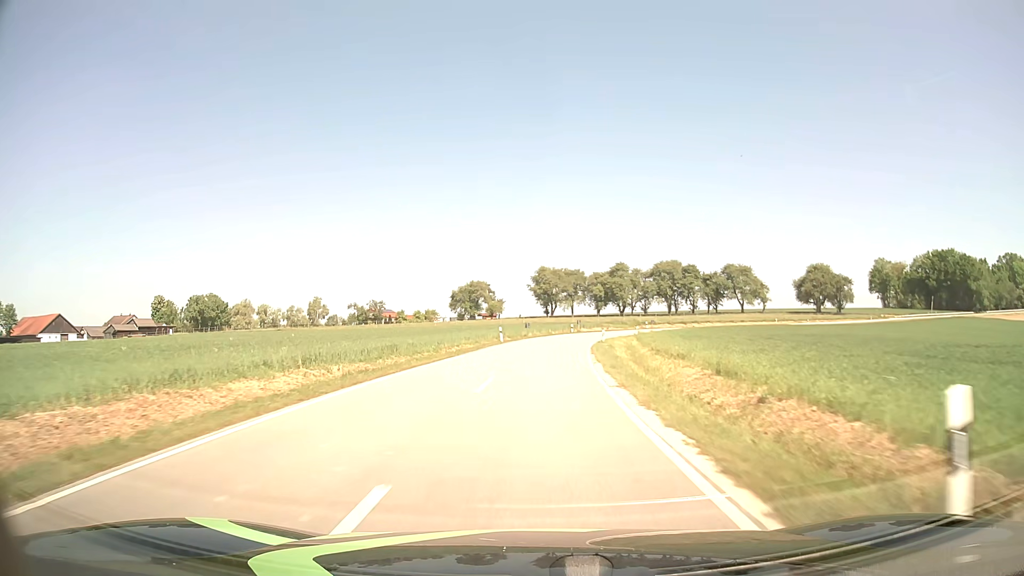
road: tertiary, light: Day
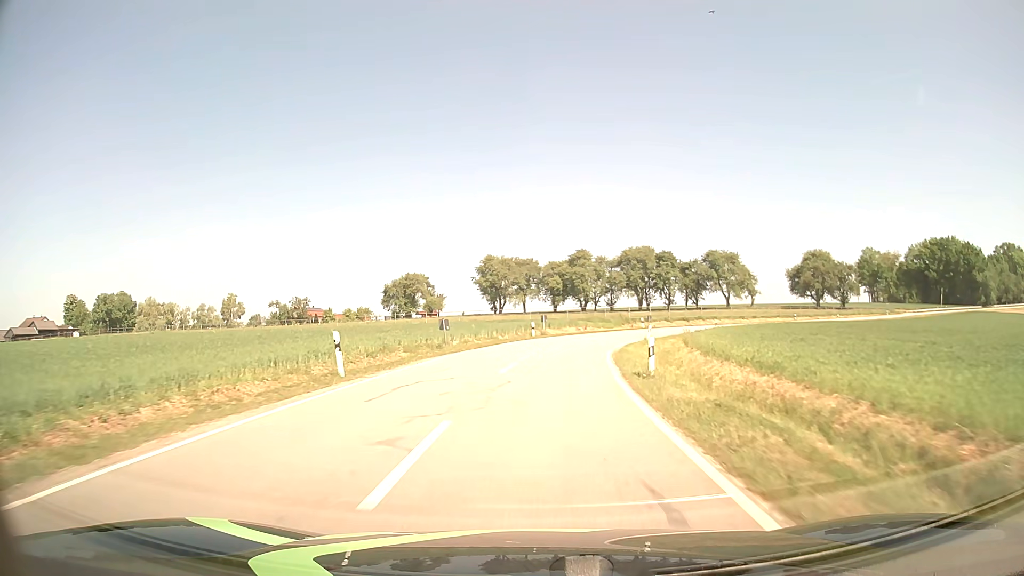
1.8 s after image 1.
(+1.0, +32.2) m; +4°
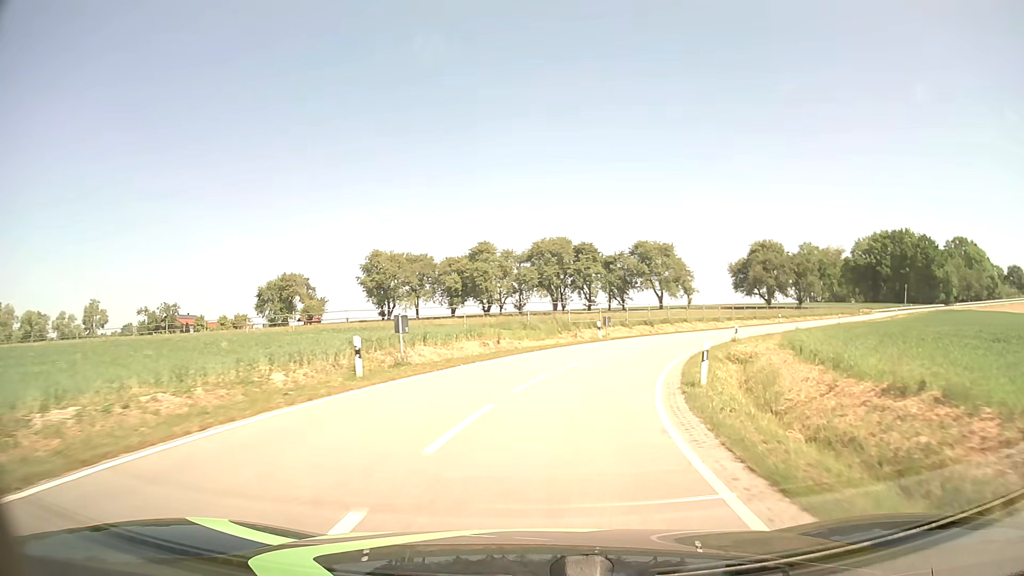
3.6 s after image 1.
(+1.4, +27.7) m; +8°
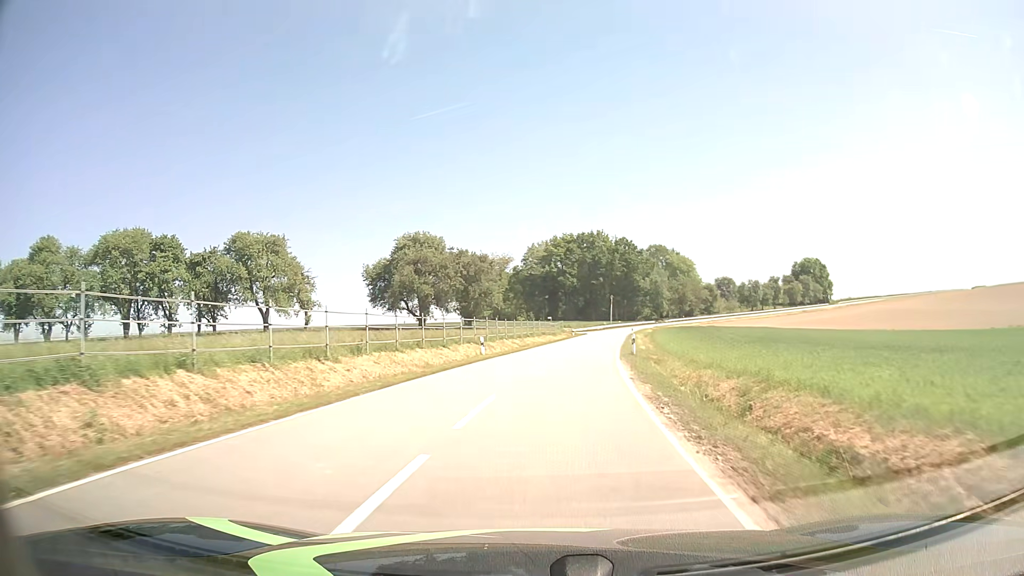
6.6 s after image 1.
(+12.9, +42.2) m; +32°
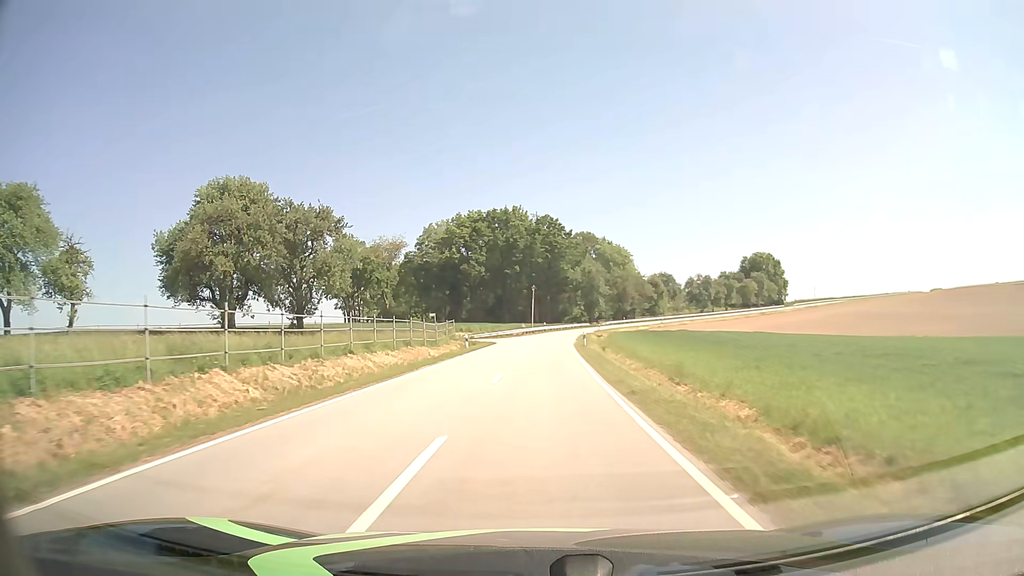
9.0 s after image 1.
(+3.4, +40.9) m; +8°
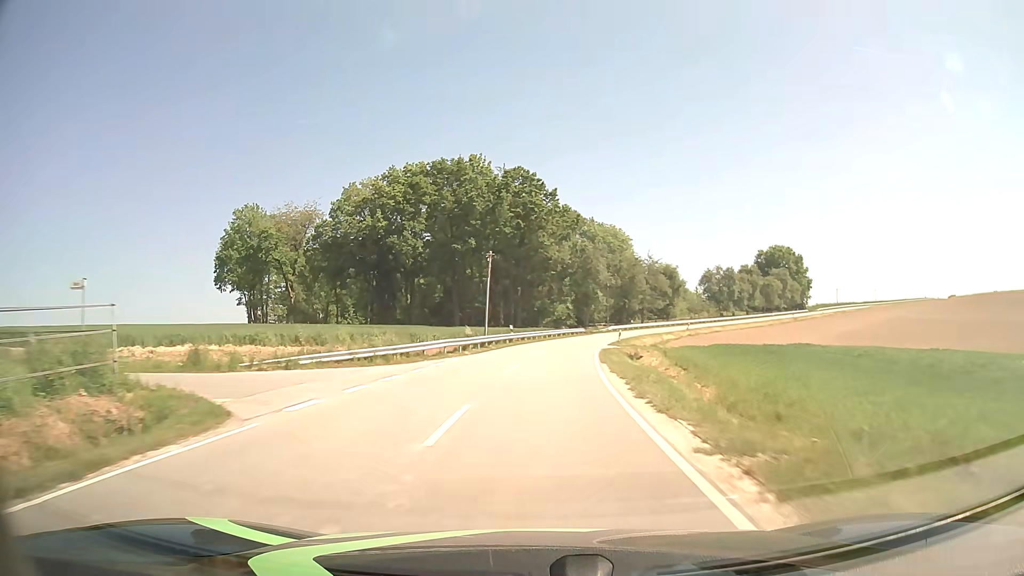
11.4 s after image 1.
(+0.9, +45.2) m; +2°
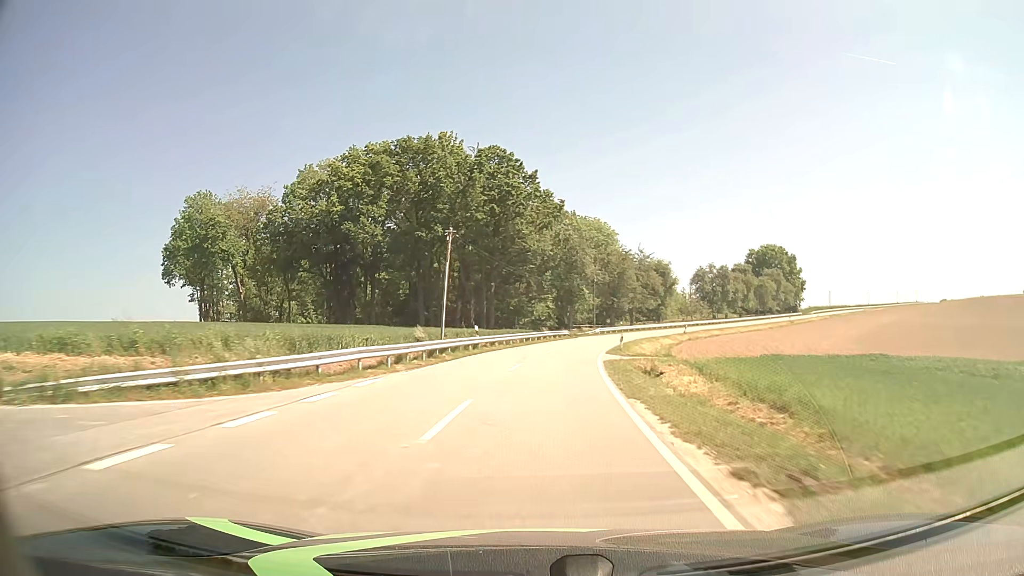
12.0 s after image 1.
(+0.2, +11.5) m; +2°
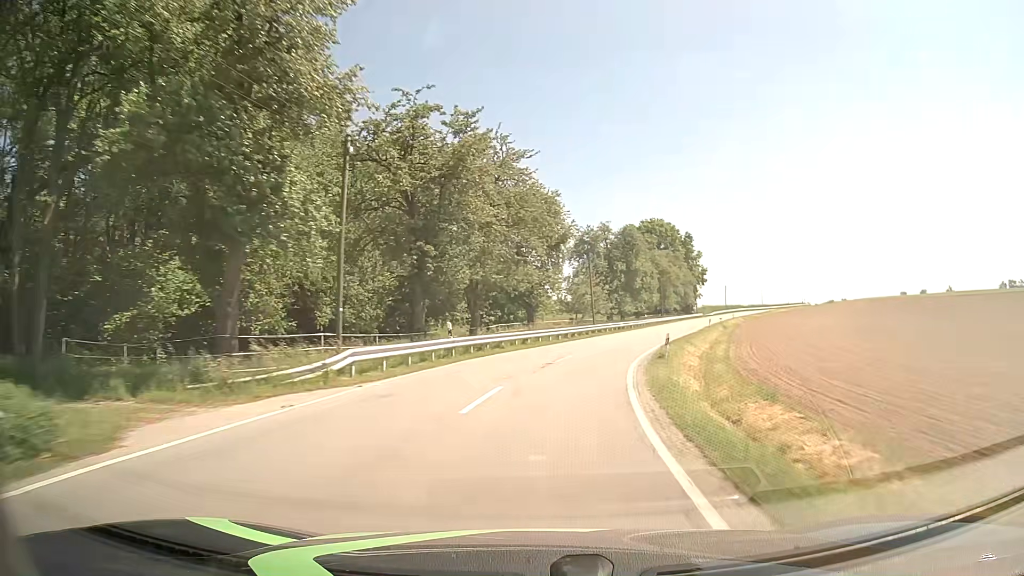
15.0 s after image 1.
(+6.7, +56.7) m; +15°
(0, +10) (+2, +20) (+4, +30) (+6, +39) (+10, +49) (+13, +58) (+16, +68) (+19, +77) (+22, +87) (+26, +96) m
